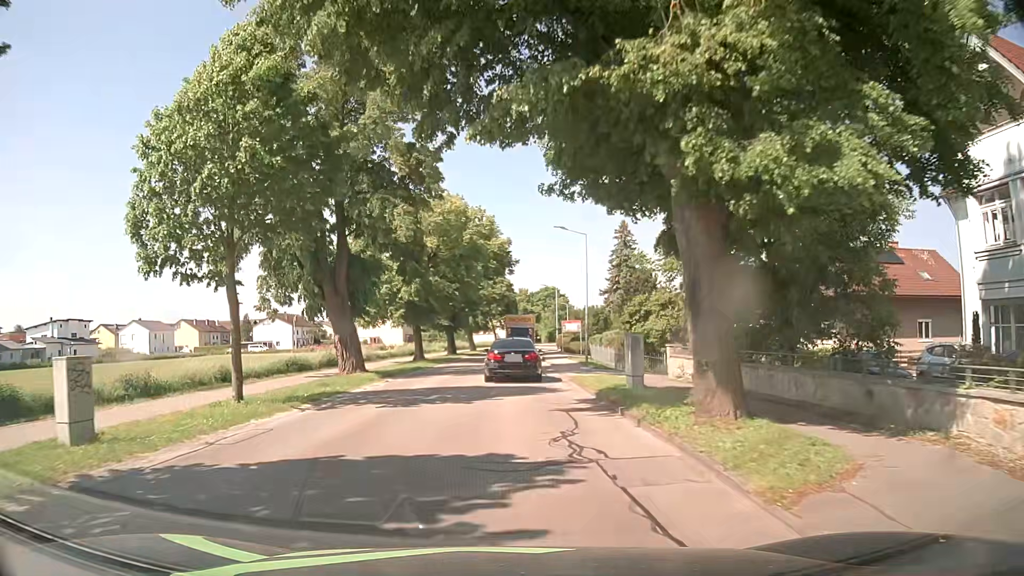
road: unclassified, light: Day
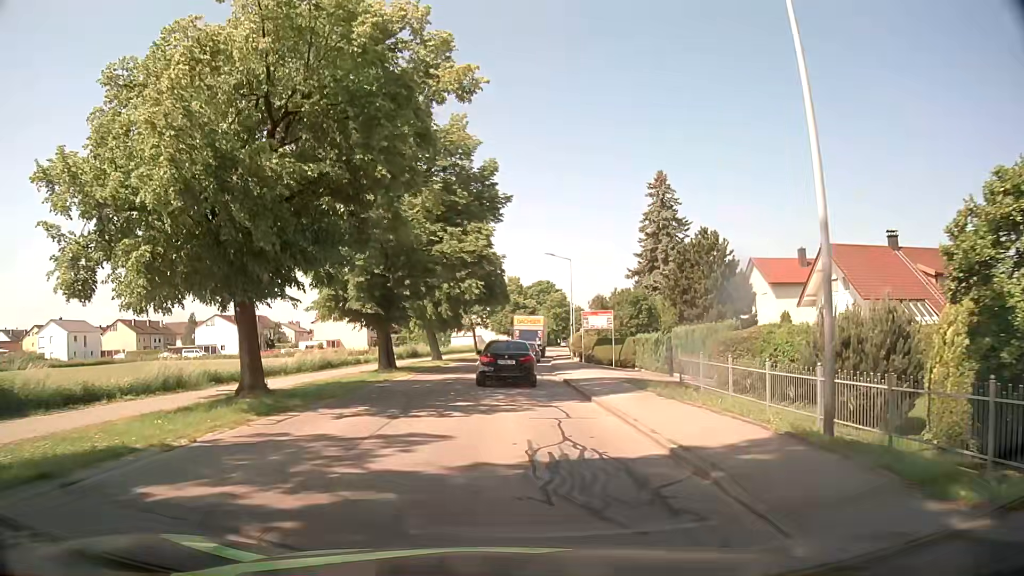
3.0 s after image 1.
(+0.2, +28.1) m; +2°
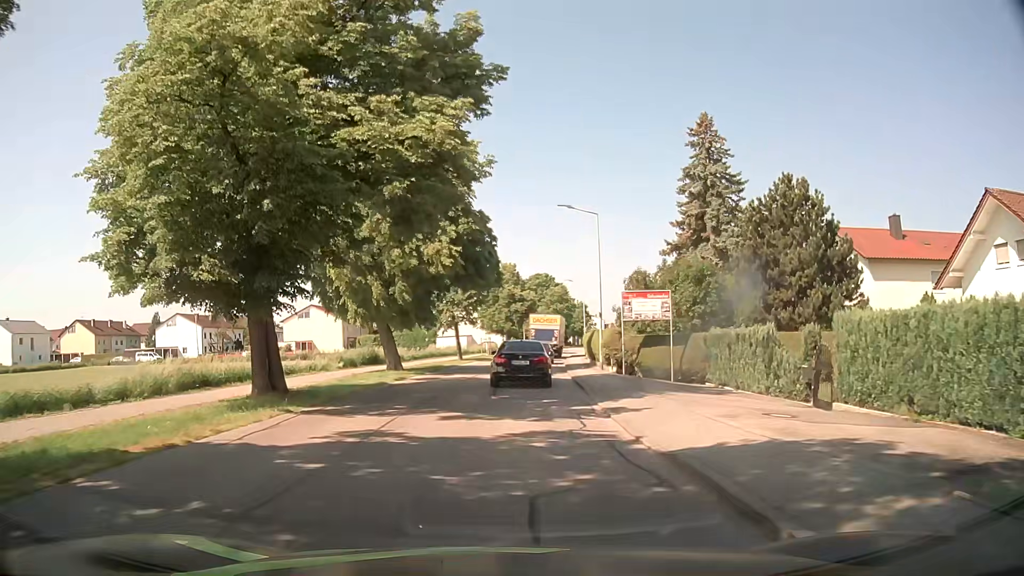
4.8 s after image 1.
(-0.2, +16.3) m; 0°
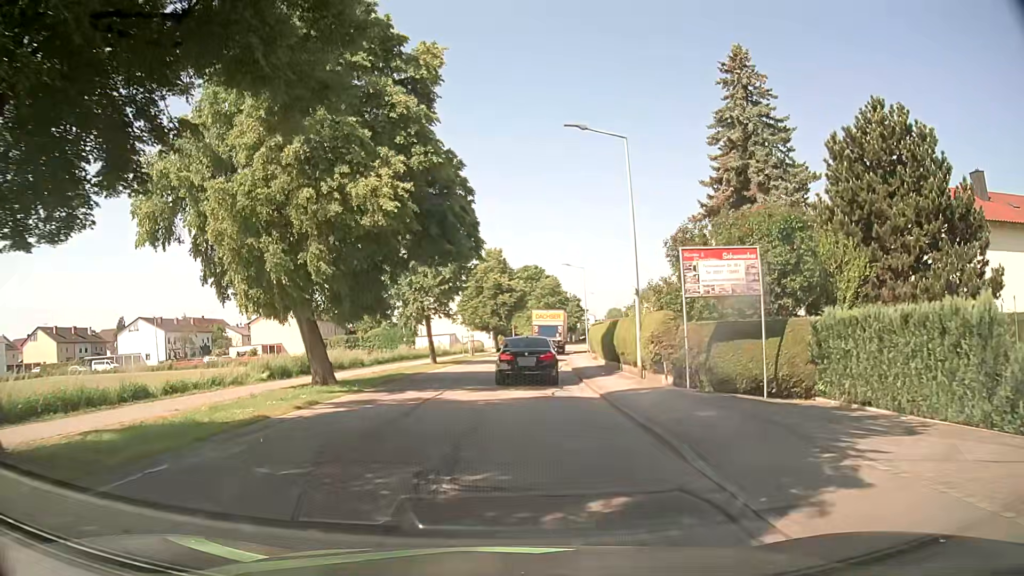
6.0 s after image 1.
(+0.1, +10.7) m; +1°
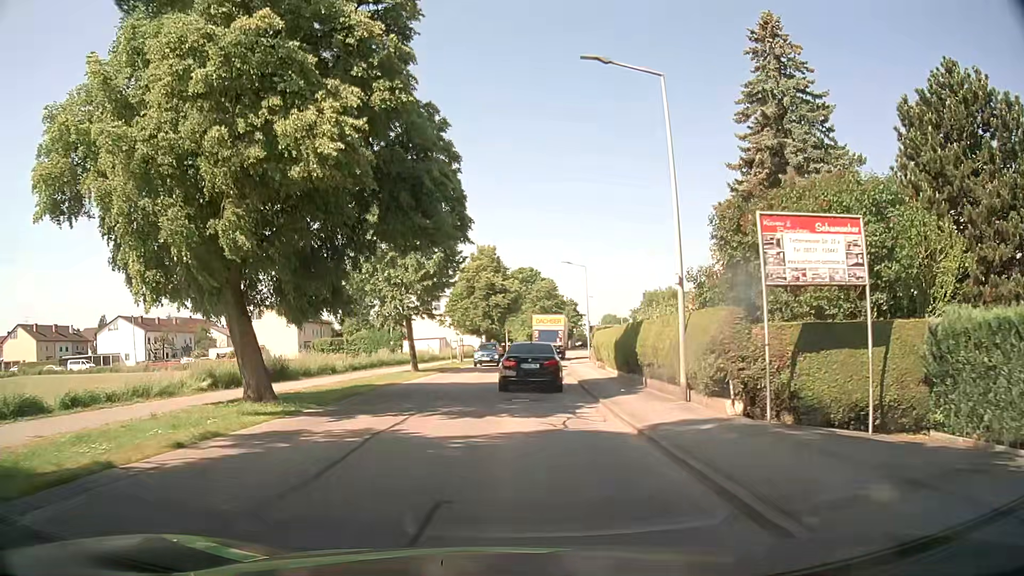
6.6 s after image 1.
(0.0, +5.3) m; +1°
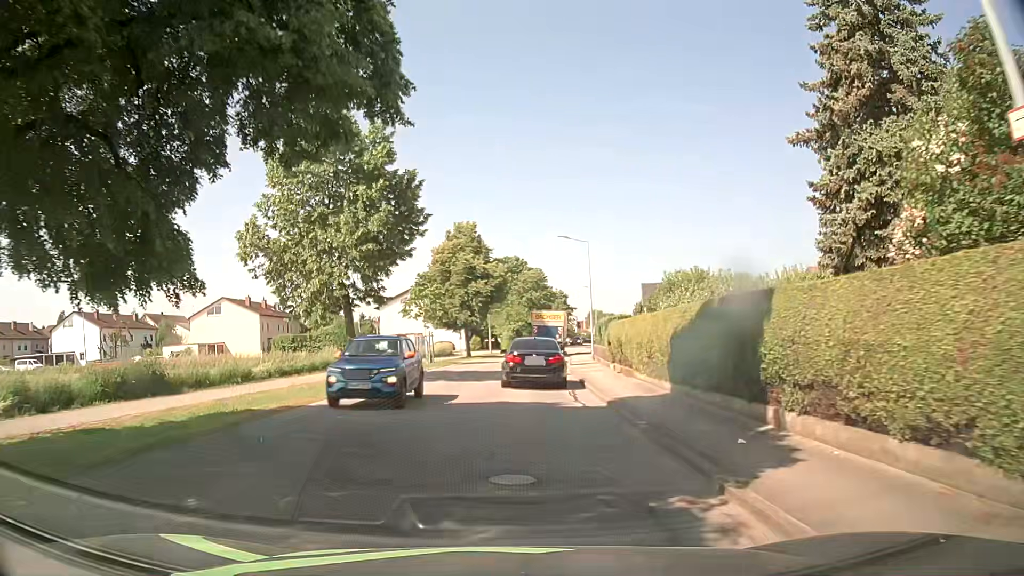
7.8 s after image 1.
(+0.1, +10.2) m; +1°
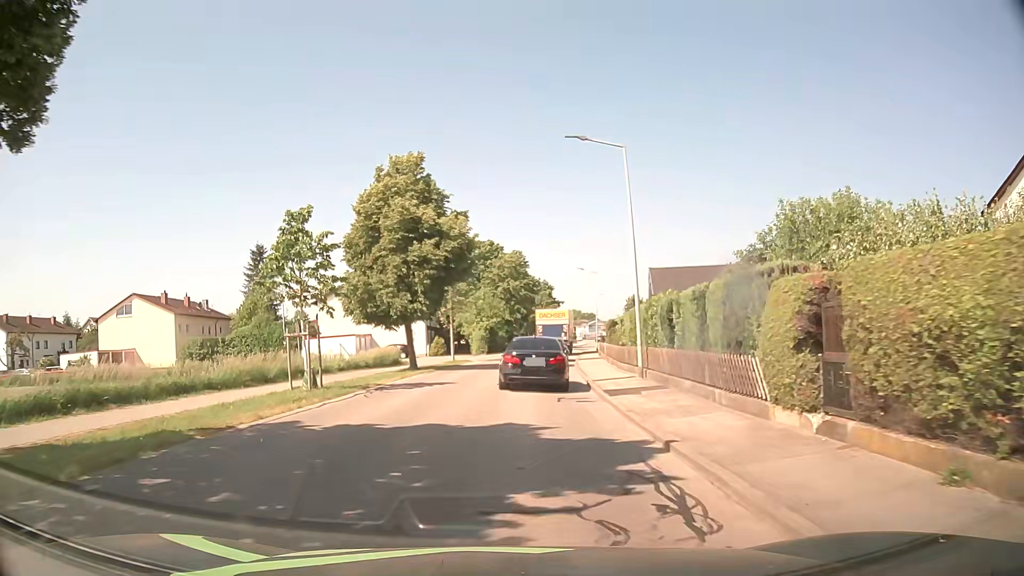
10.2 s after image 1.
(+0.5, +19.4) m; +3°
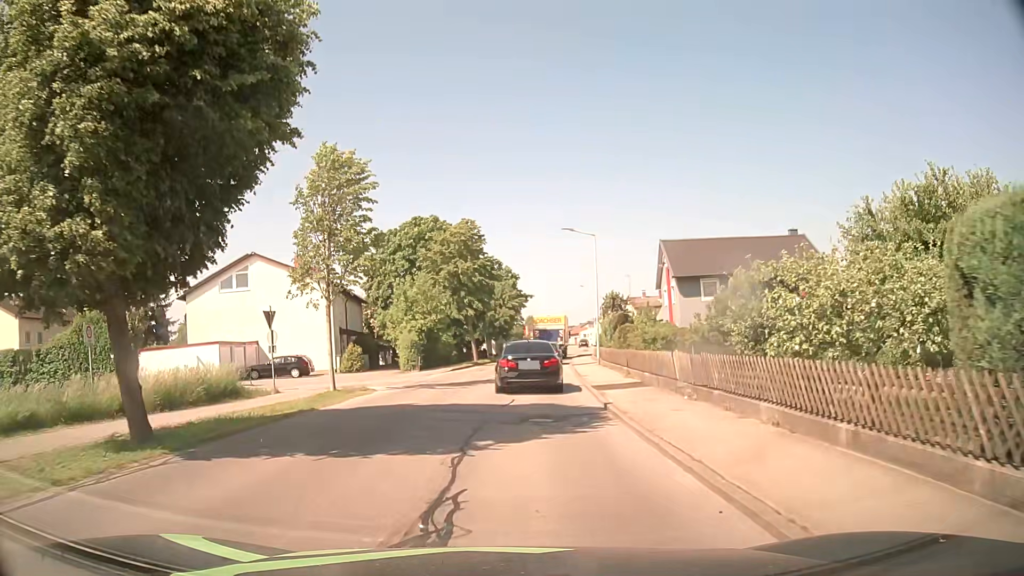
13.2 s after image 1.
(+0.6, +22.6) m; +3°
(0, +10) (0, +20) (+1, +30) (+2, +40) (+3, +50) (+4, +60) (+5, +70) (+7, +80) (+9, +89) (+11, +99) m
